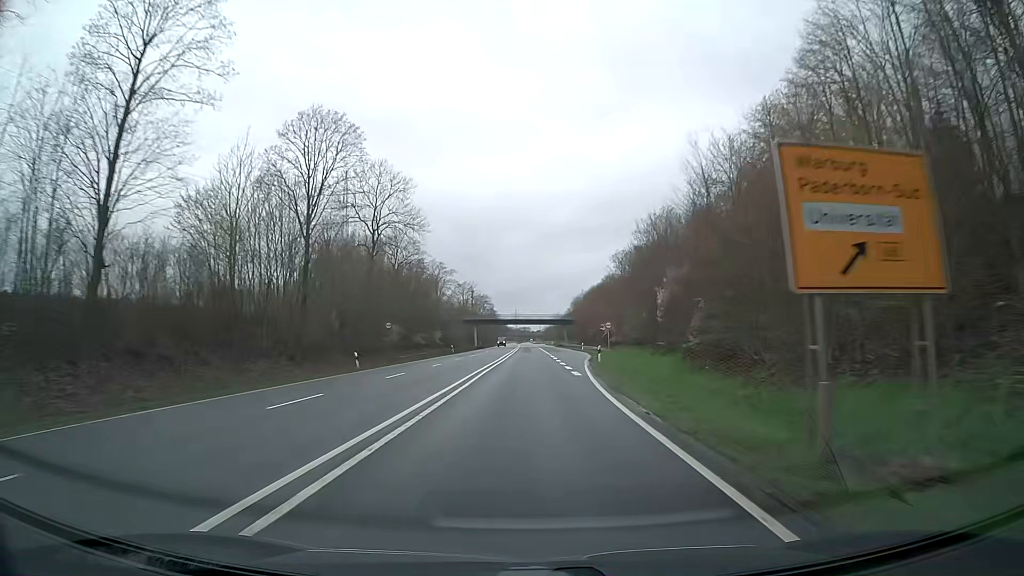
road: trunk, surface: asphalt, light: Day
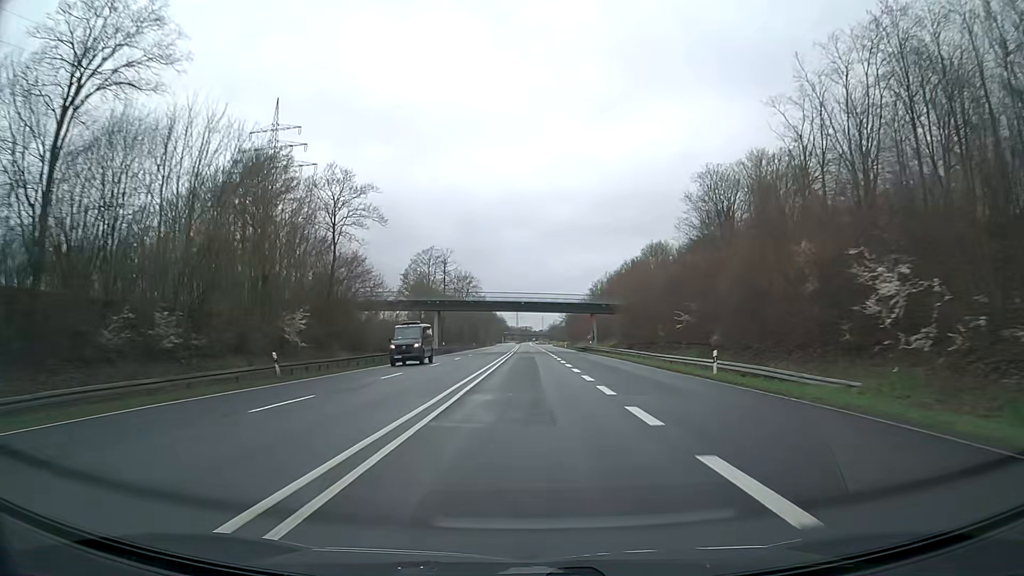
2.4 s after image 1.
(+0.2, +63.2) m; 0°
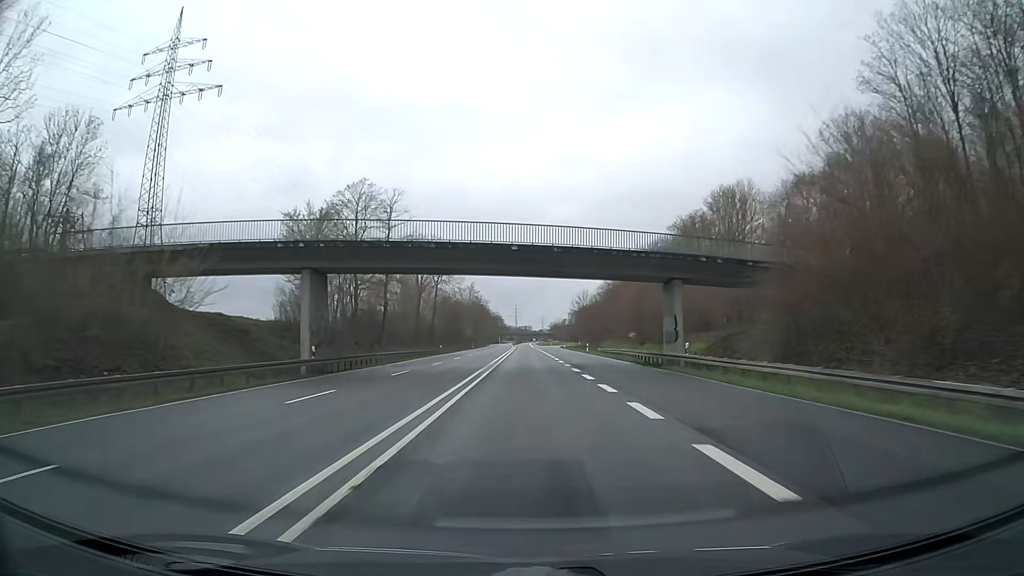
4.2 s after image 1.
(0.0, +47.4) m; 0°
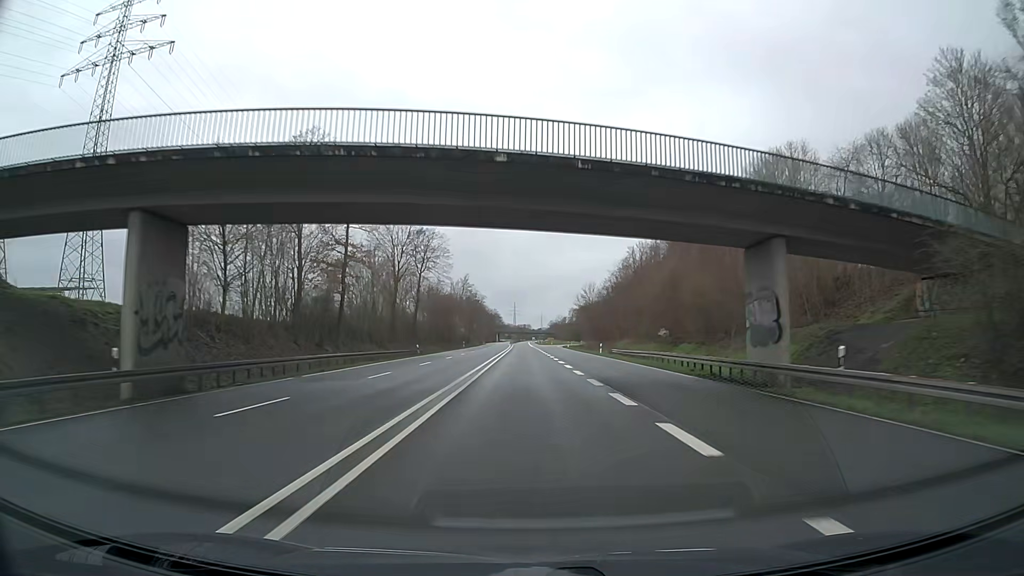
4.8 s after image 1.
(0.0, +15.8) m; 0°
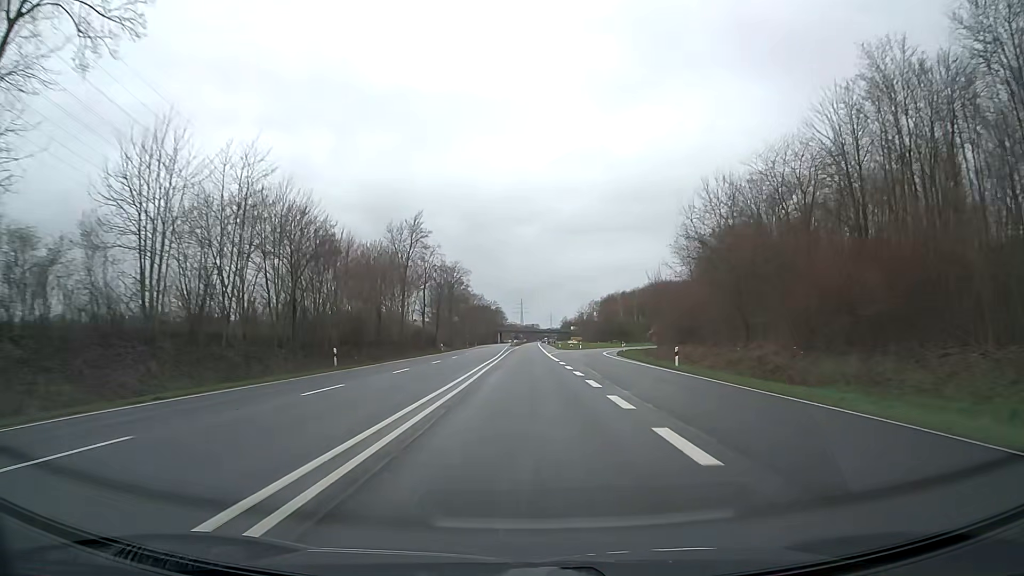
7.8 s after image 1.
(-0.4, +79.0) m; -1°
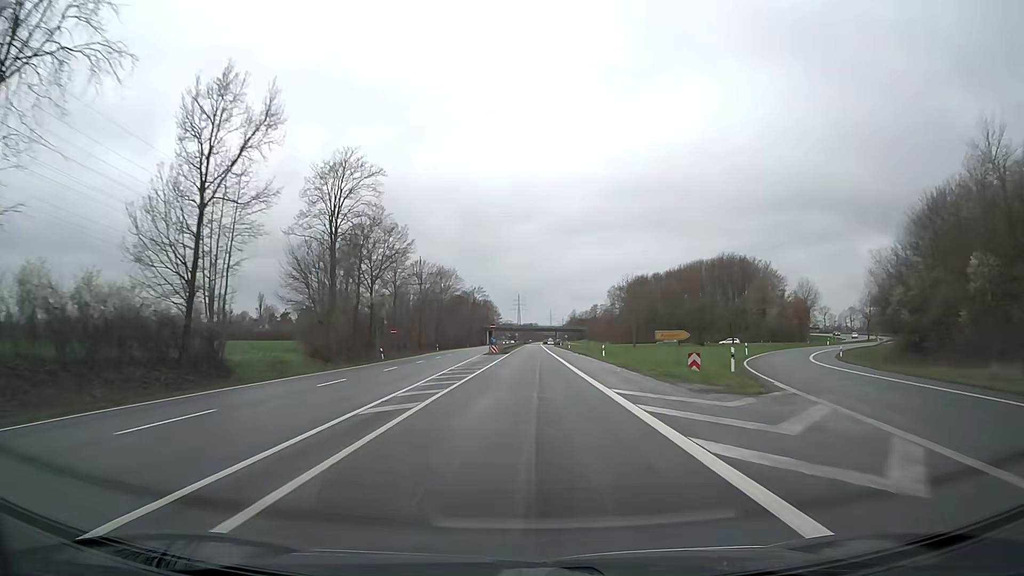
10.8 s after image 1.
(0.0, +78.9) m; 0°
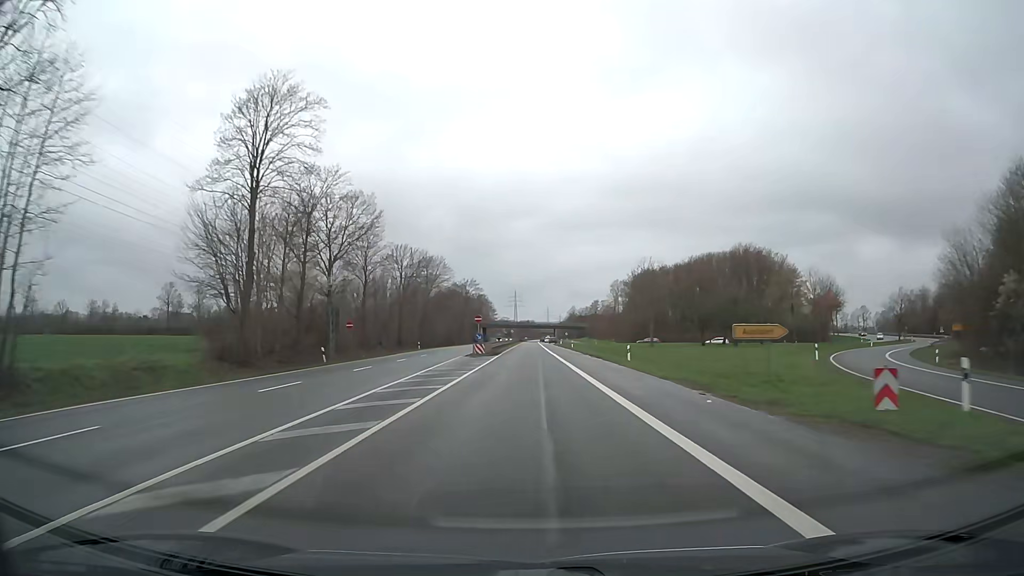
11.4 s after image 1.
(0.0, +15.8) m; 0°
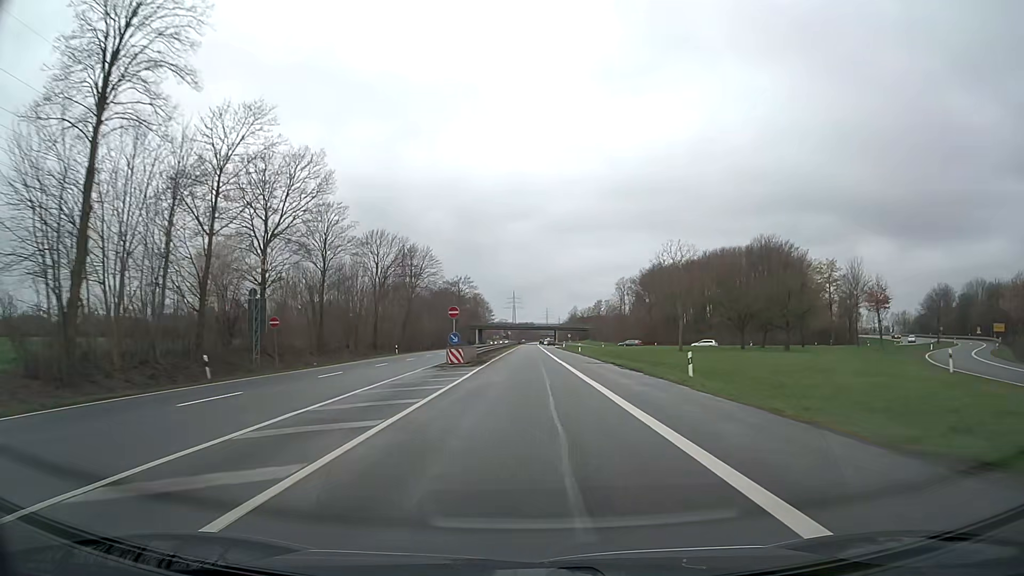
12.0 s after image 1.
(0.0, +15.8) m; 0°
(0, +10) (0, +20) (0, +30) (0, +40) (0, +50) (0, +60) (0, +70) (0, +80) (0, +90) (0, +100) m
